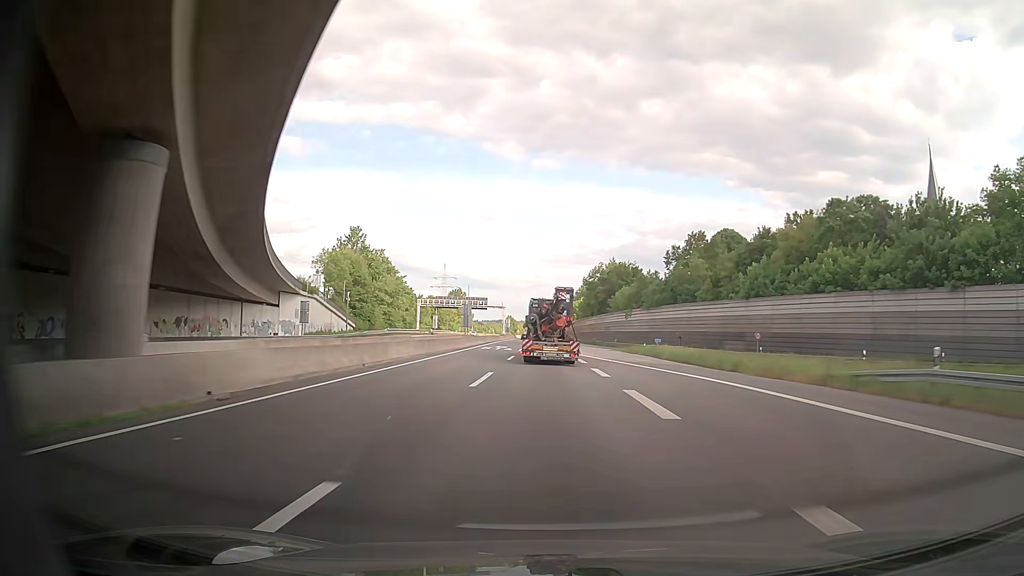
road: motorway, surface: asphalt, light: Day
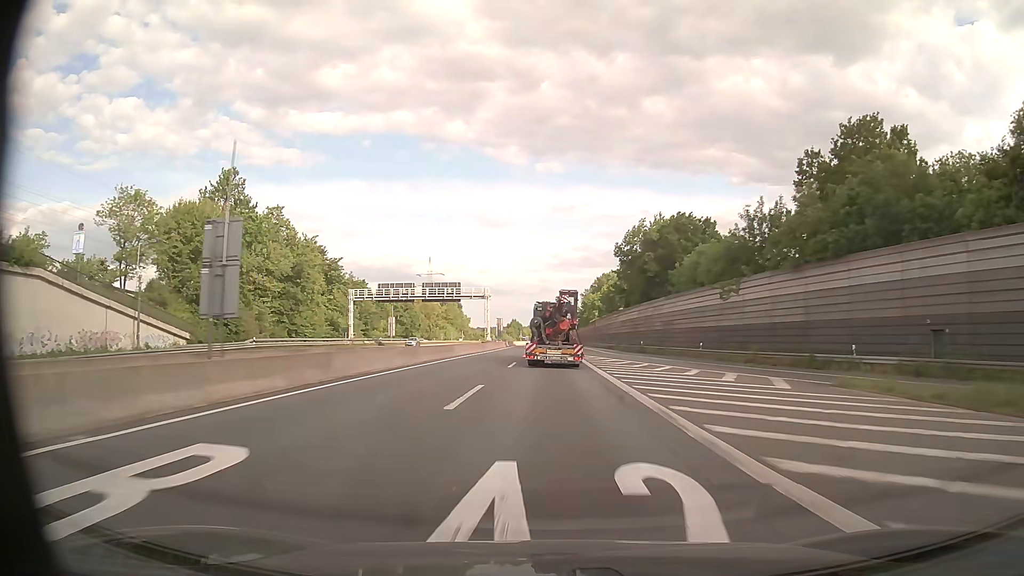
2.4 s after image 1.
(-0.8, +59.2) m; -1°
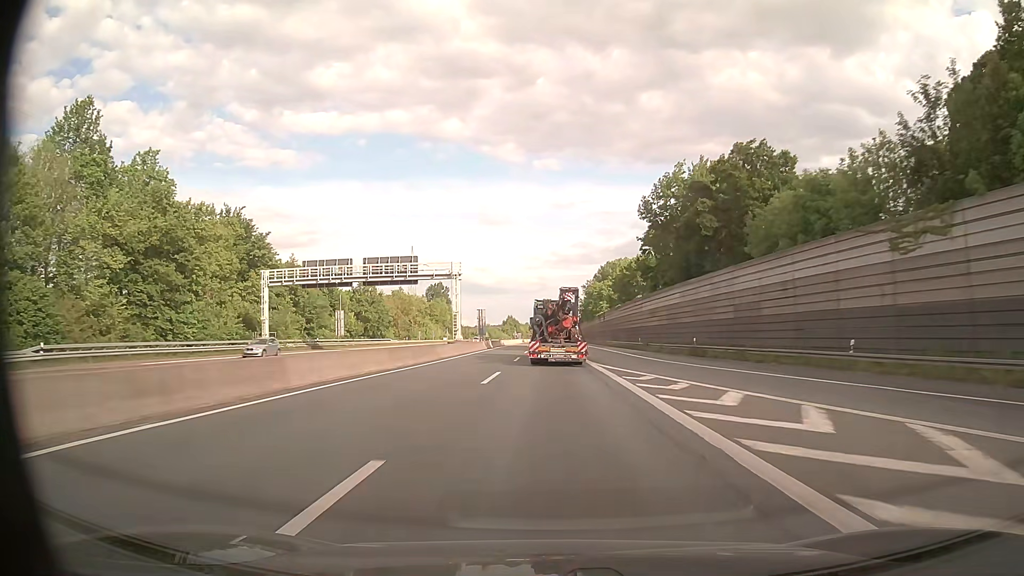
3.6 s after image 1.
(0.0, +29.9) m; 0°
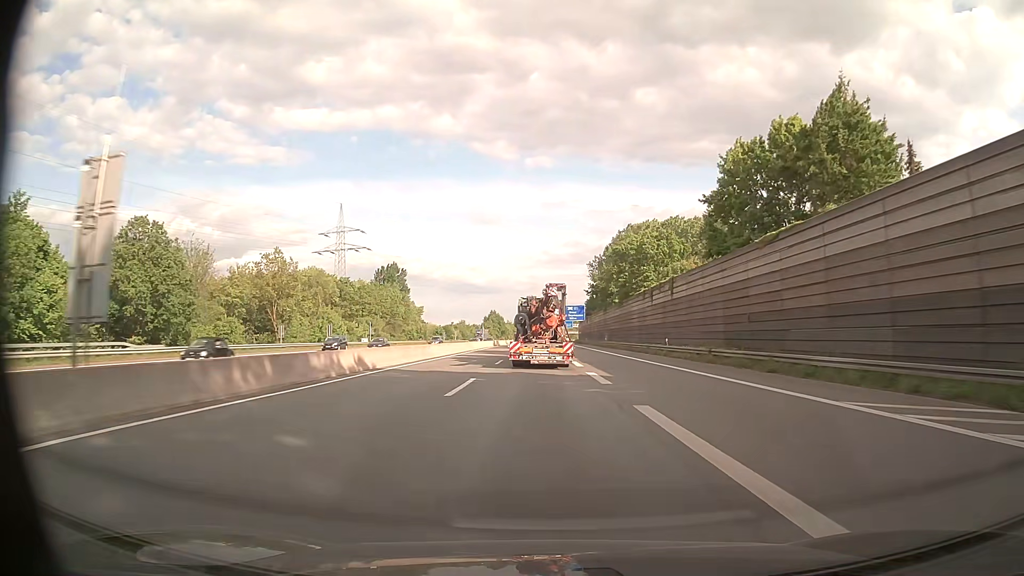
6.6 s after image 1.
(-0.1, +76.2) m; 0°
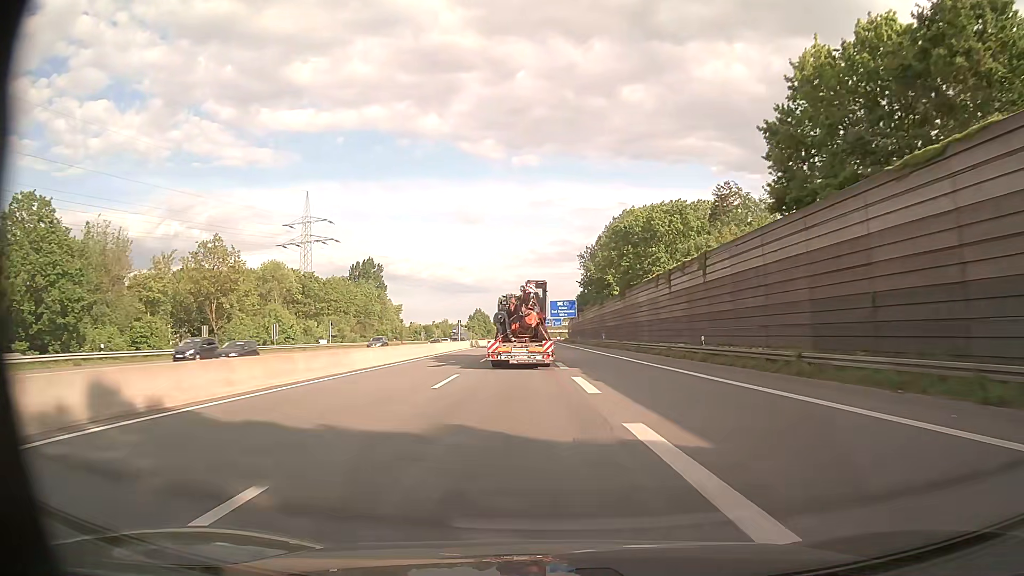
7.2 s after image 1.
(+0.2, +15.5) m; +1°
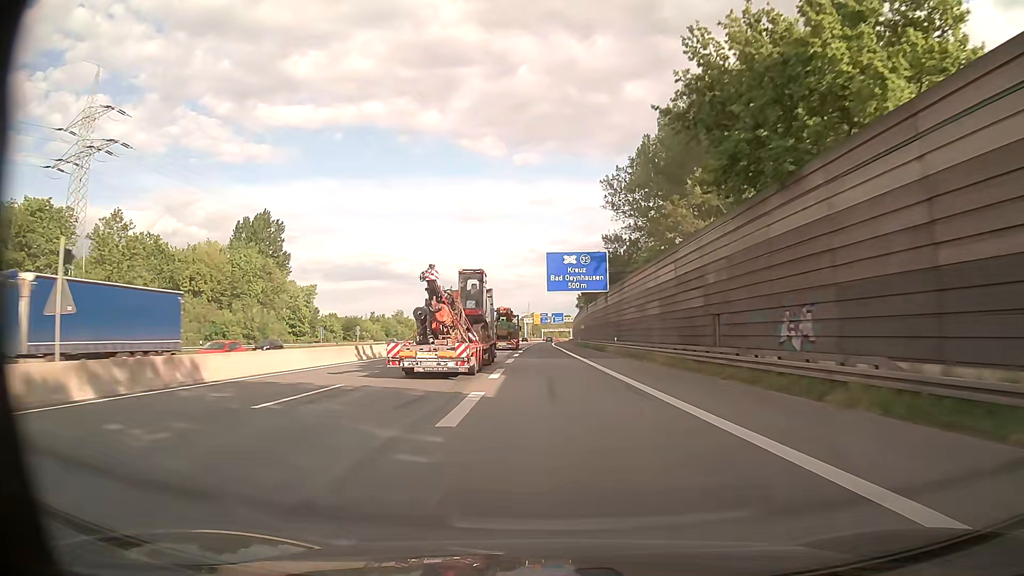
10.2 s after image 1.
(+1.2, +78.0) m; +1°
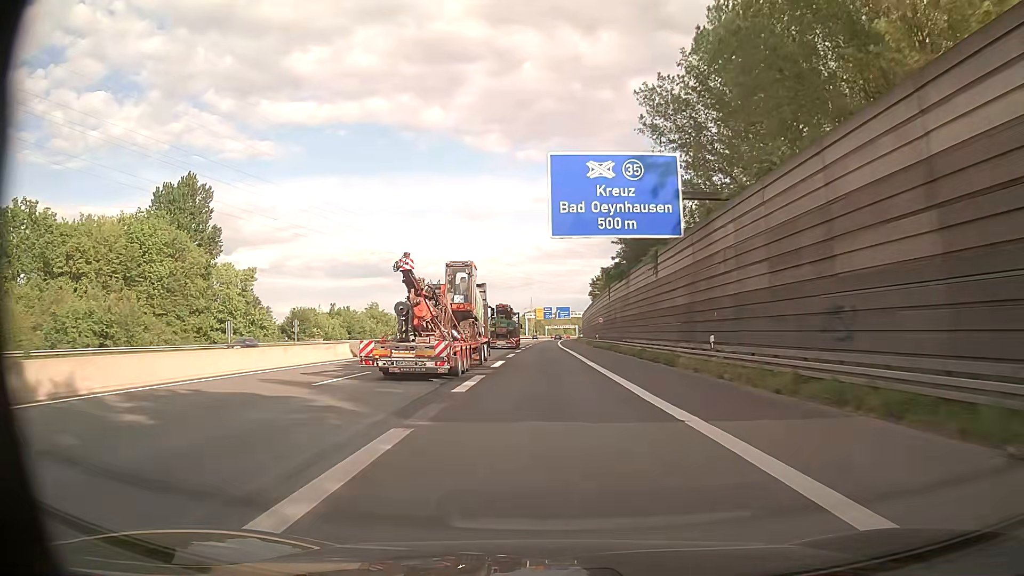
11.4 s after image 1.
(-0.1, +31.1) m; 0°
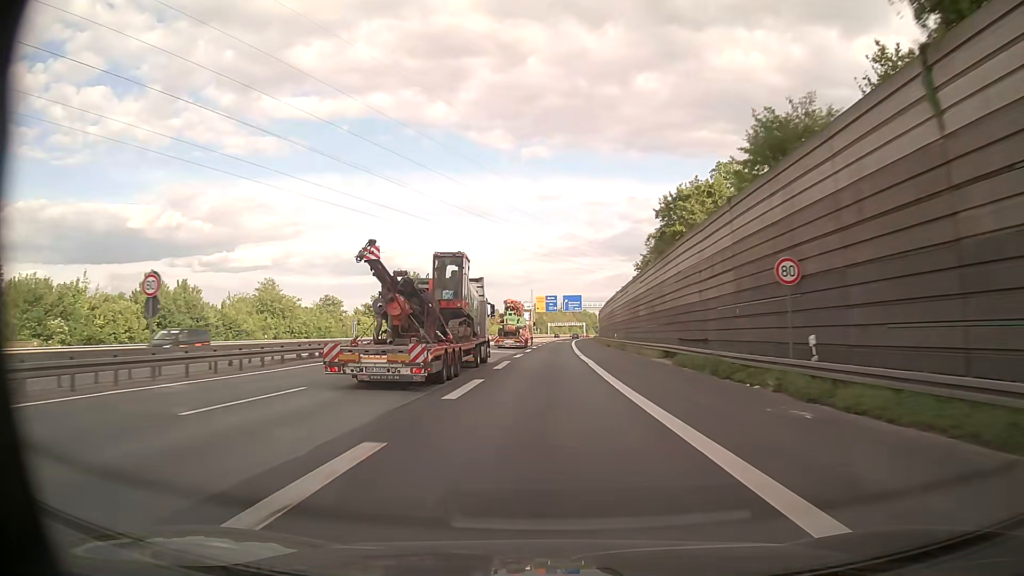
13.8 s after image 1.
(-0.7, +61.1) m; -1°
(0, +10) (0, +20) (0, +30) (0, +40) (0, +50) (+1, +60) (+1, +70) (+1, +80) (+1, +90) (+2, +100) m
